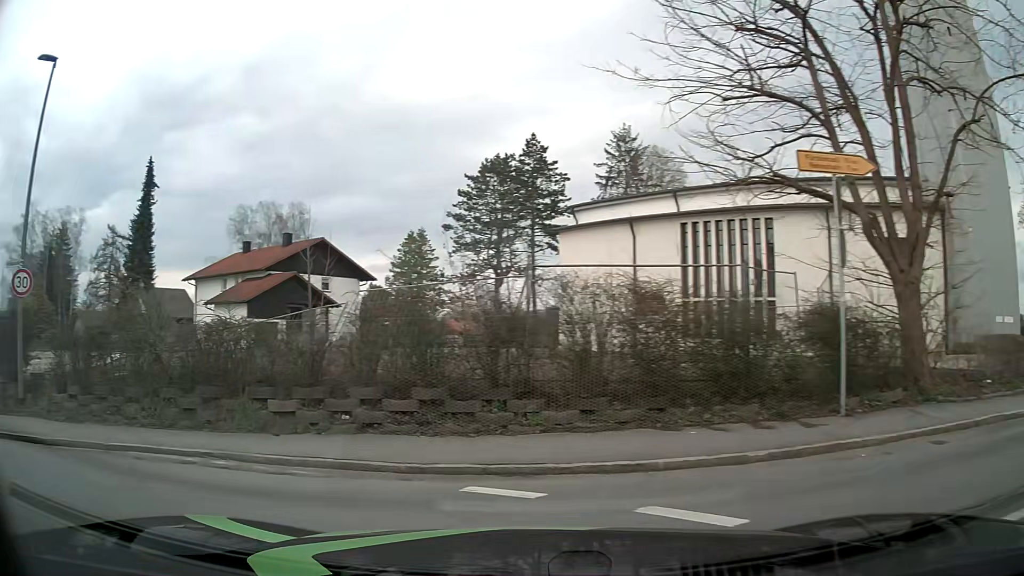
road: tertiary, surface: asphalt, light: Day
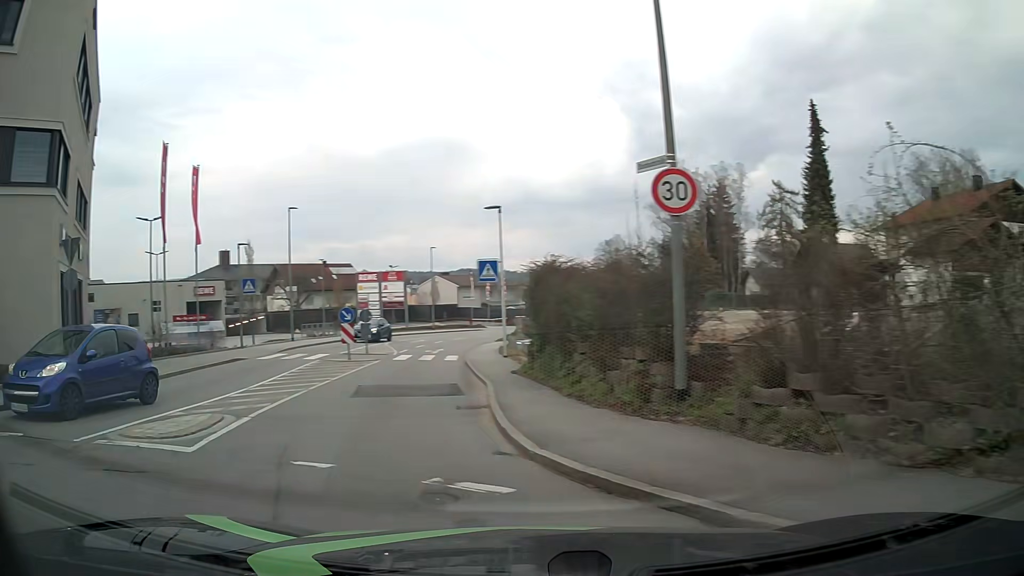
(-3.4, +5.8) m; -58°
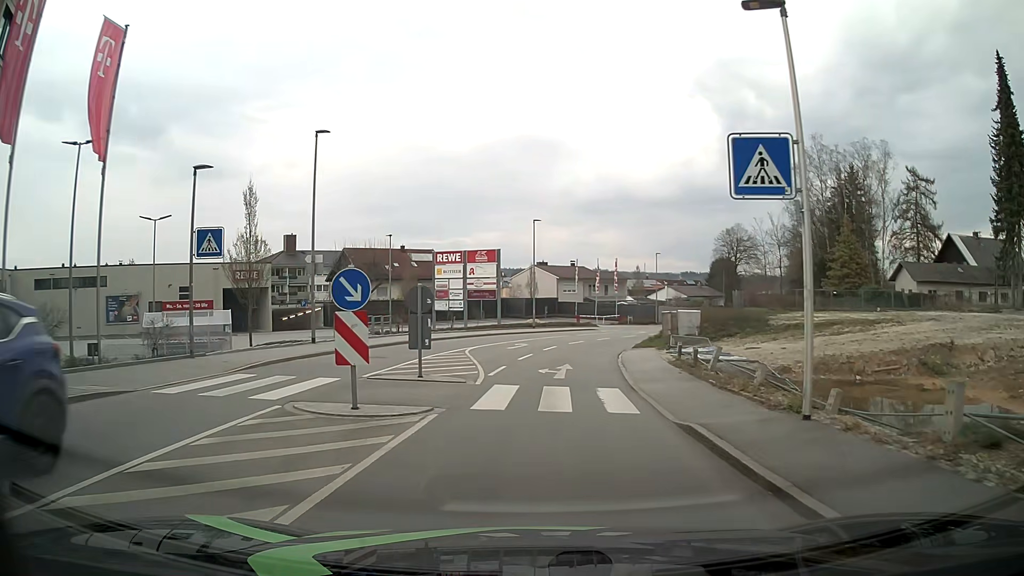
(-3.6, +16.1) m; -10°
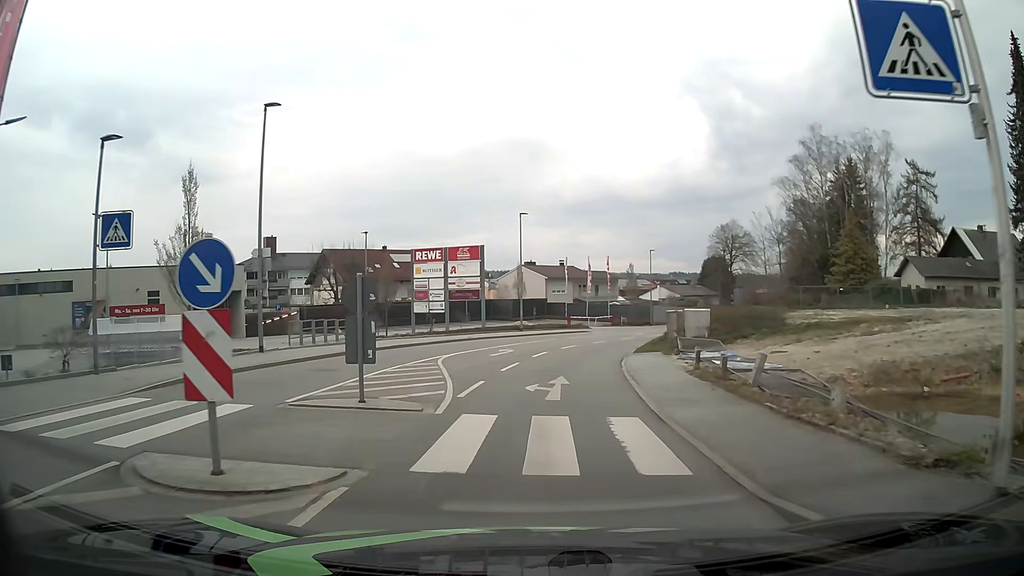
(+0.1, +4.1) m; +3°
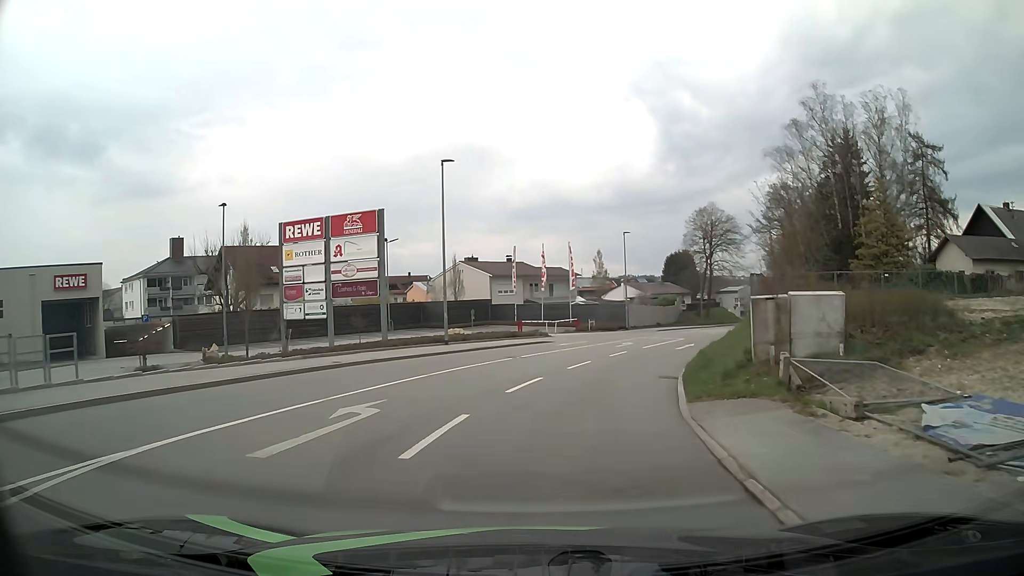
(+0.4, +17.1) m; +4°
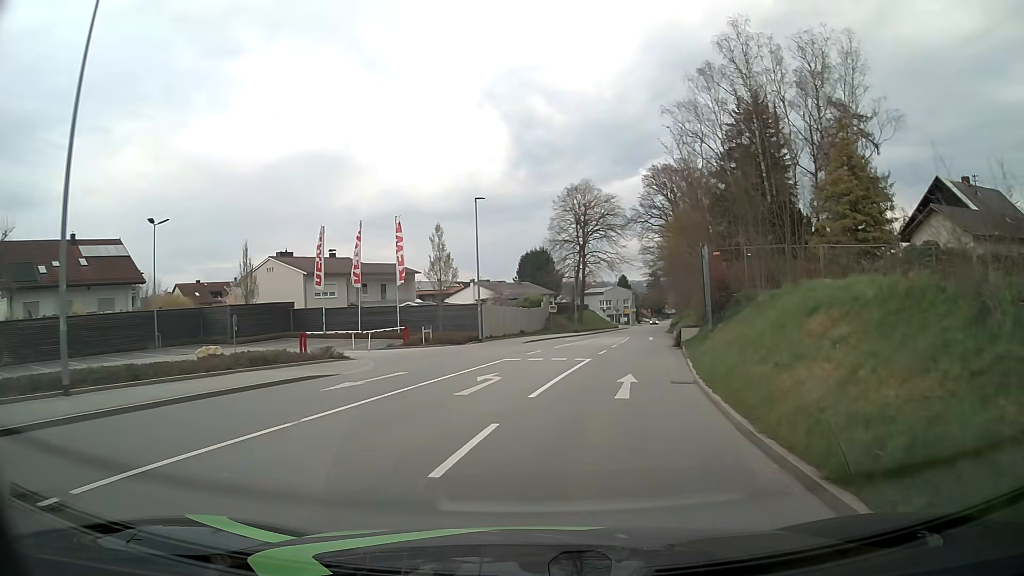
(+1.7, +18.3) m; +12°
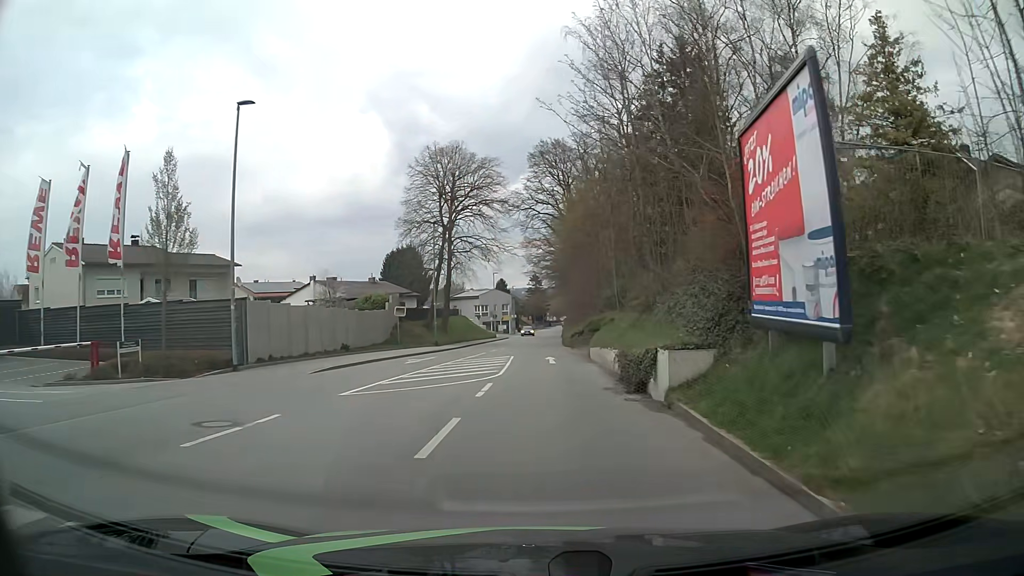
(+2.1, +18.3) m; +11°
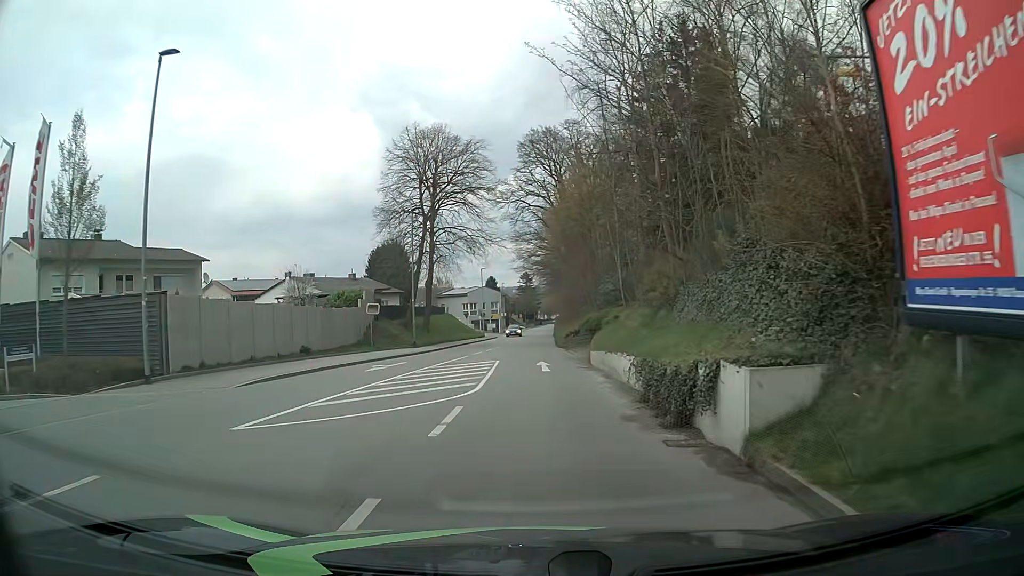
(0.0, +4.6) m; +1°
(0, +10) (0, +20) (0, +30) (0, +40) (0, +50) (0, +60) (0, +70) (0, +80) (+1, +90) (+1, +100) m
